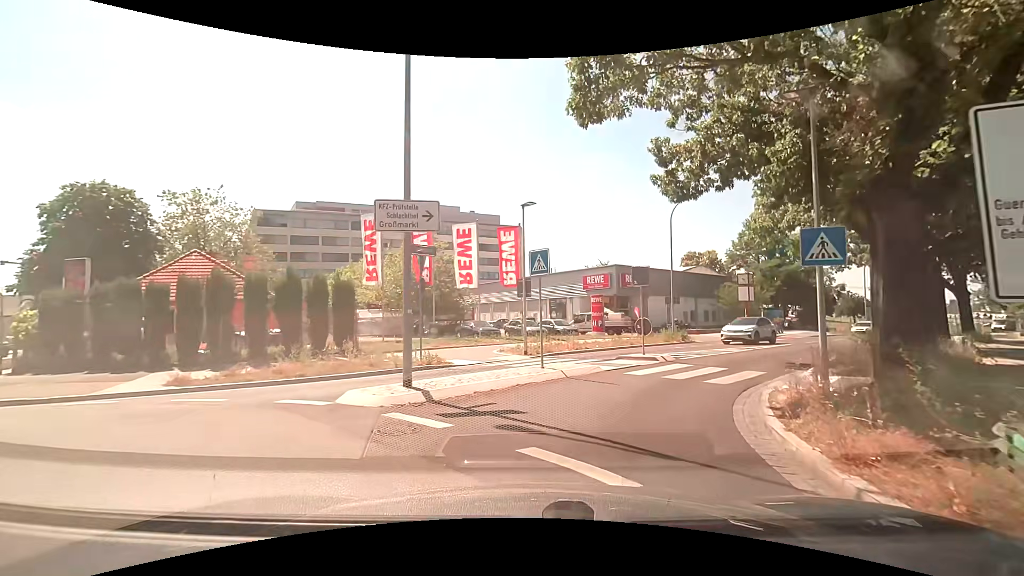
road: tertiary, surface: asphalt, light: Day
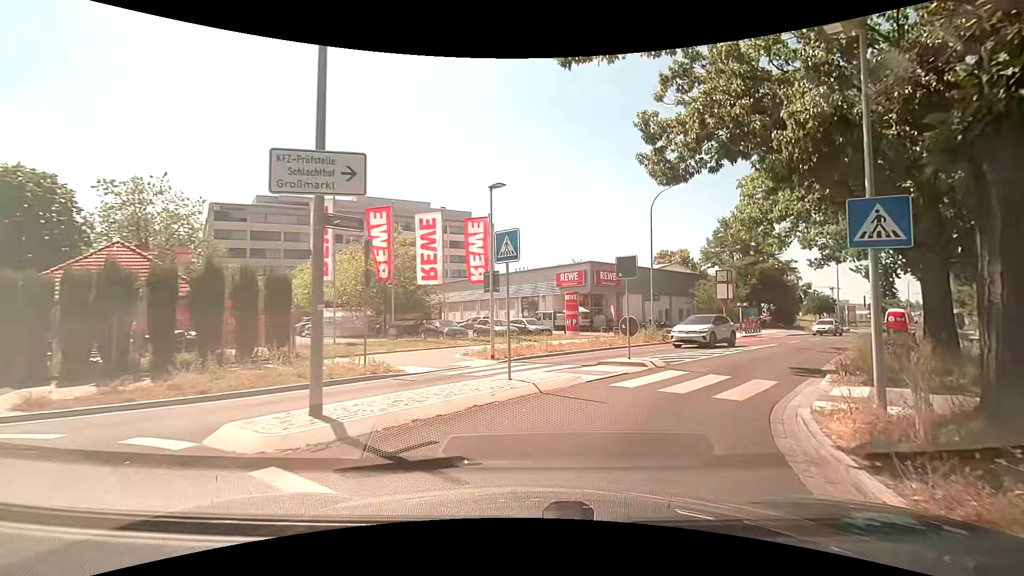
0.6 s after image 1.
(0.0, +2.6) m; +3°
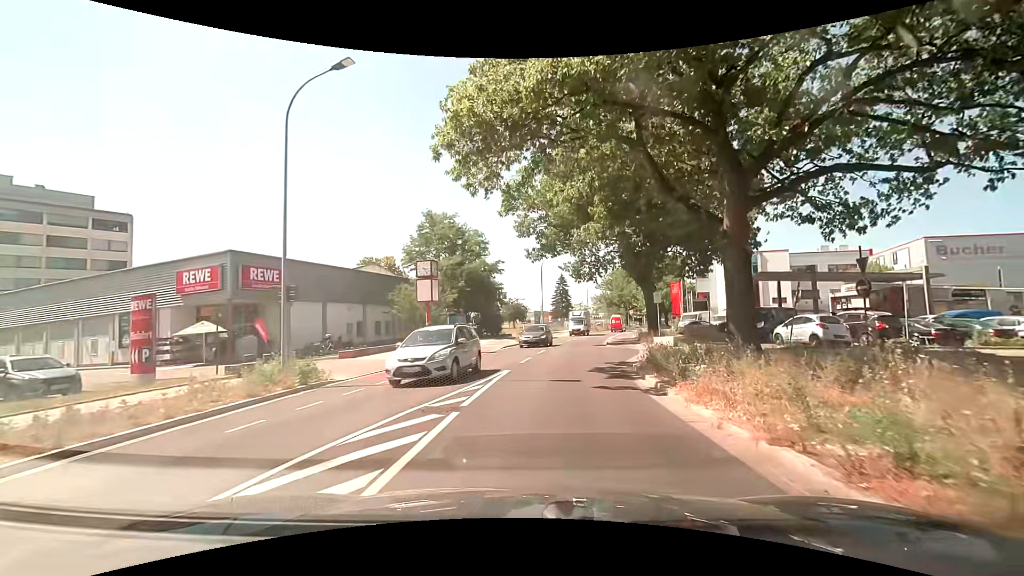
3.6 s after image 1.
(+4.9, +15.1) m; +31°
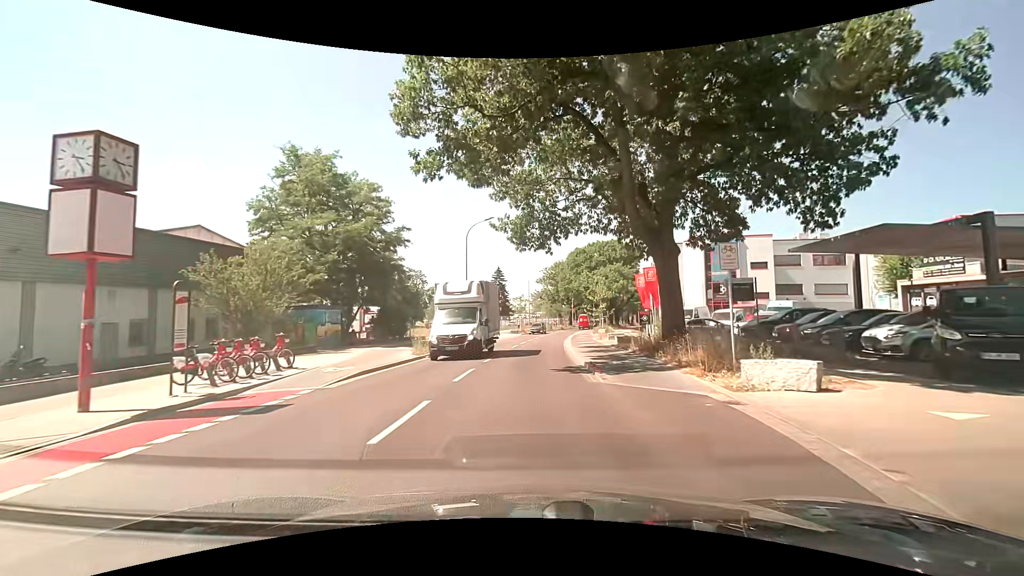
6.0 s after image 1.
(+1.6, +18.8) m; +8°
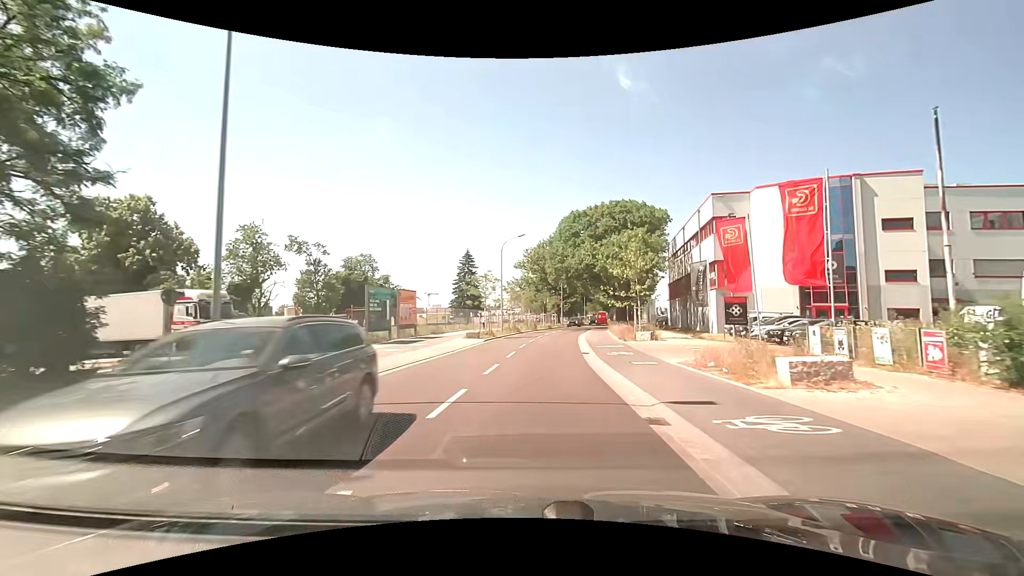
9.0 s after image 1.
(+0.4, +28.7) m; +1°
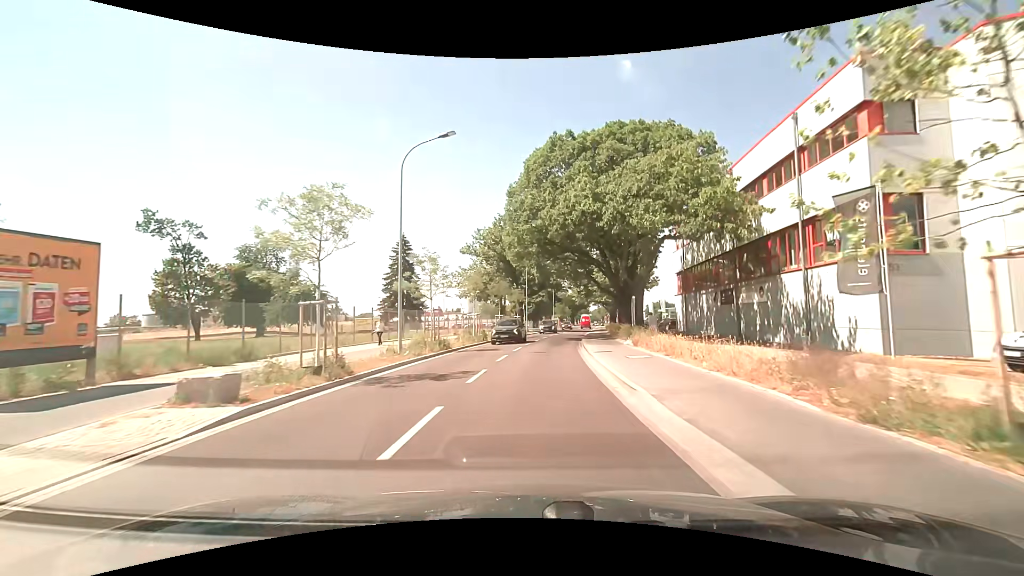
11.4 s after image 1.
(+1.5, +25.9) m; +5°
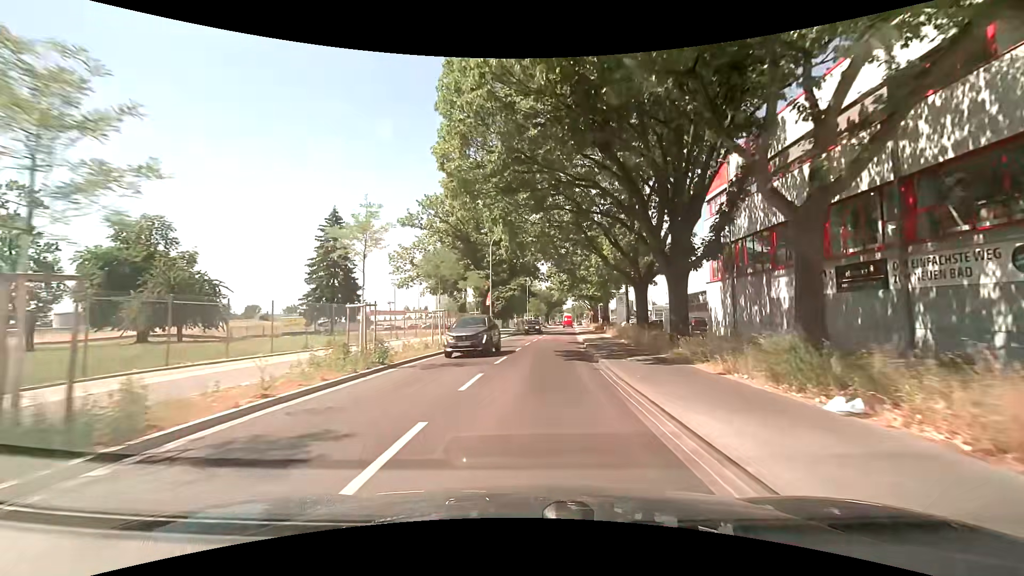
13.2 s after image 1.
(+0.6, +19.3) m; +4°
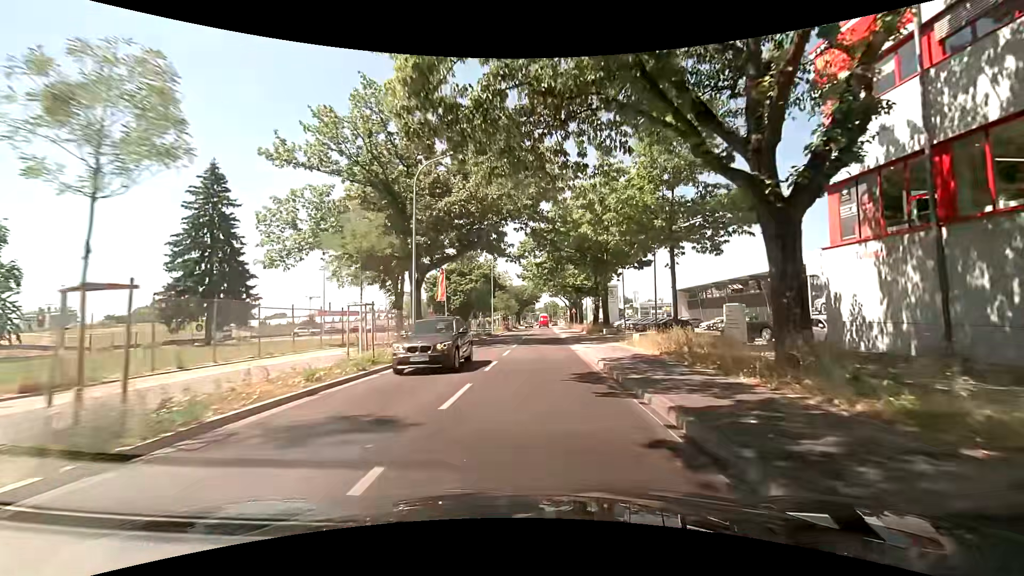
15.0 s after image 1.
(+0.5, +19.9) m; +3°
(0, +10) (0, +20) (+1, +30) (+1, +40) (+1, +50) (+1, +60) (+2, +70) (+2, +80) (+3, +90) (+3, +100) m
